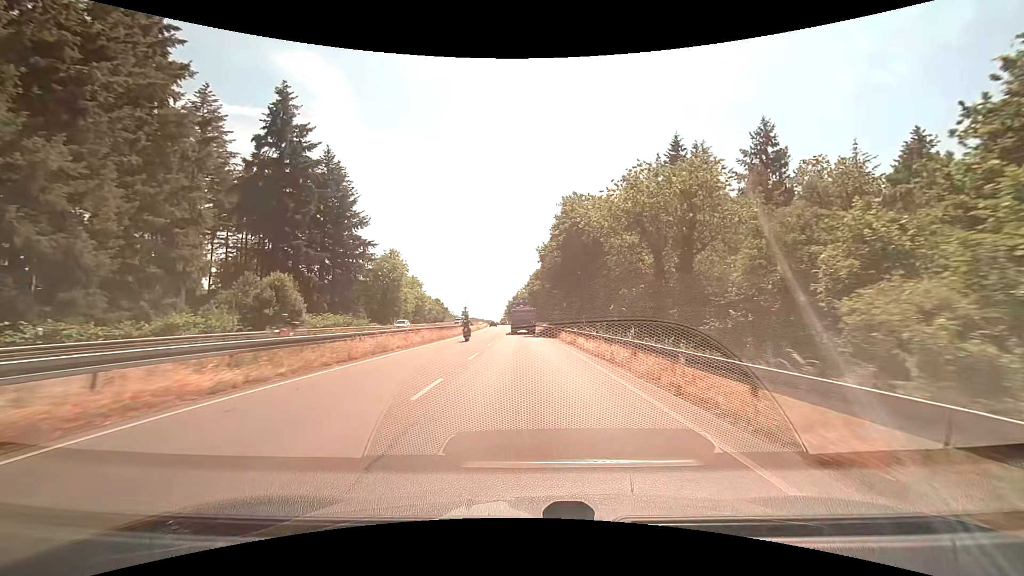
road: trunk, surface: asphalt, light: Day
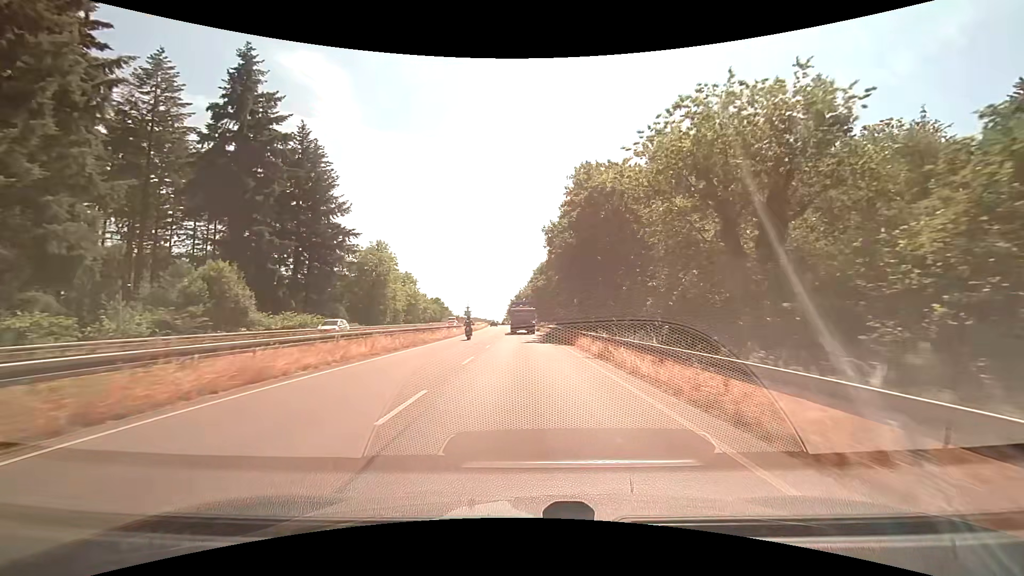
(0.0, +11.0) m; 0°
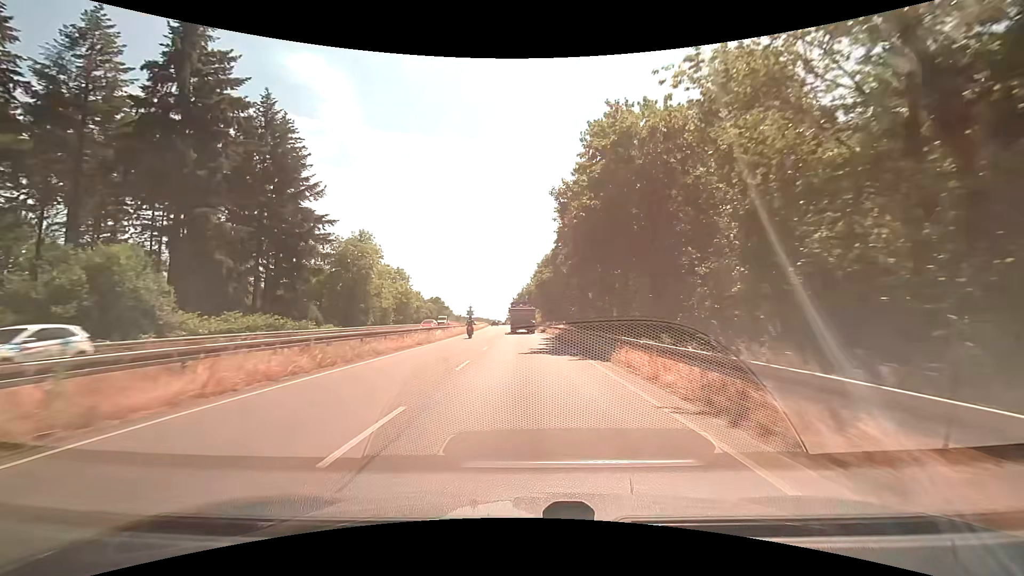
(0.0, +10.9) m; 0°
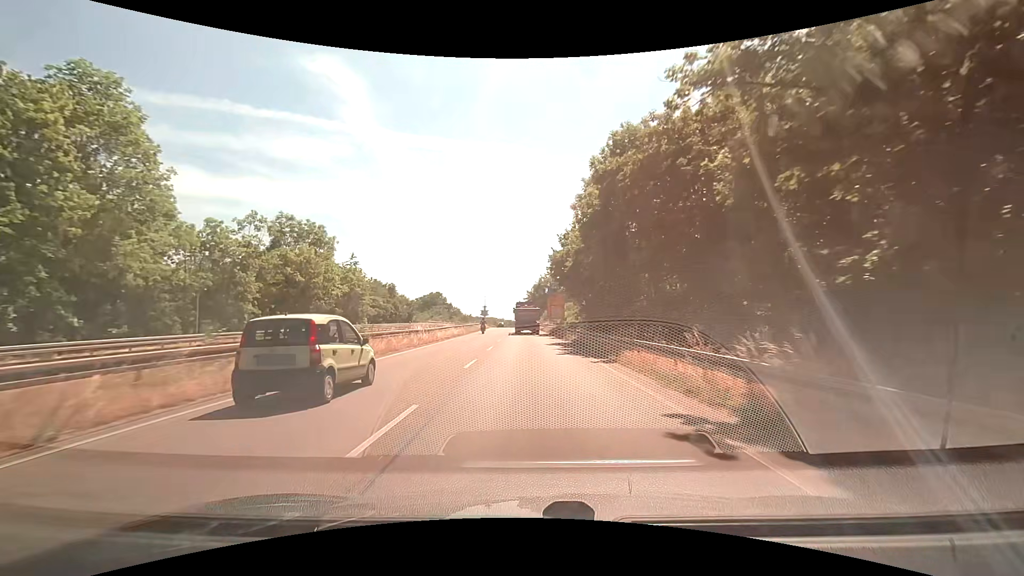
(-0.7, +54.0) m; -2°
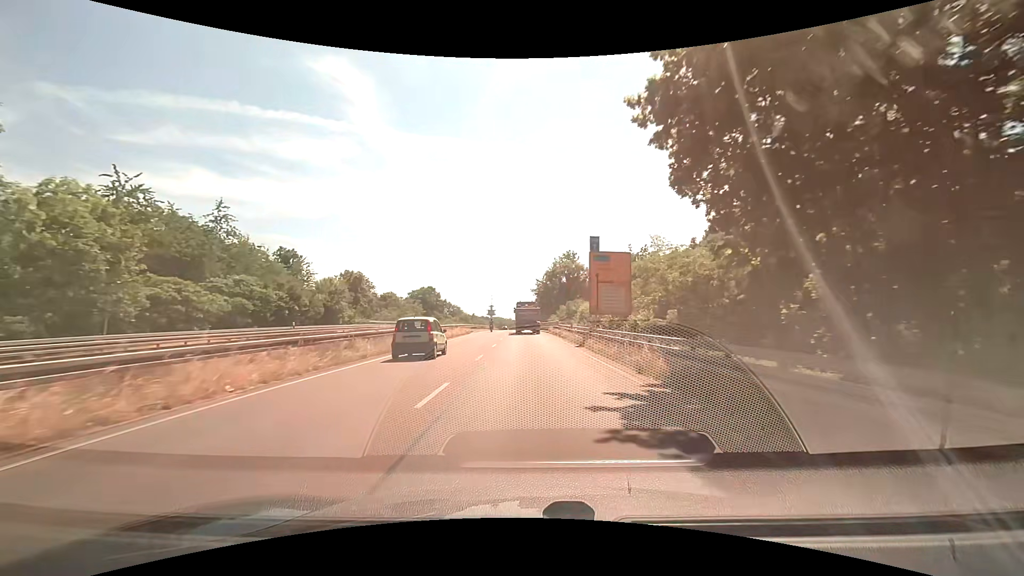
(-0.4, +42.6) m; -1°
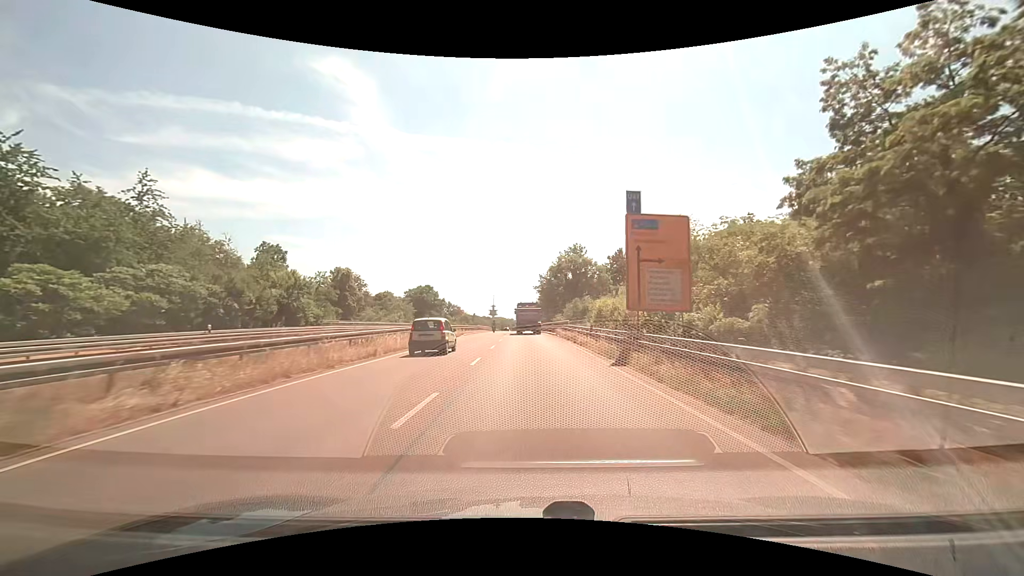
(-0.1, +10.6) m; 0°
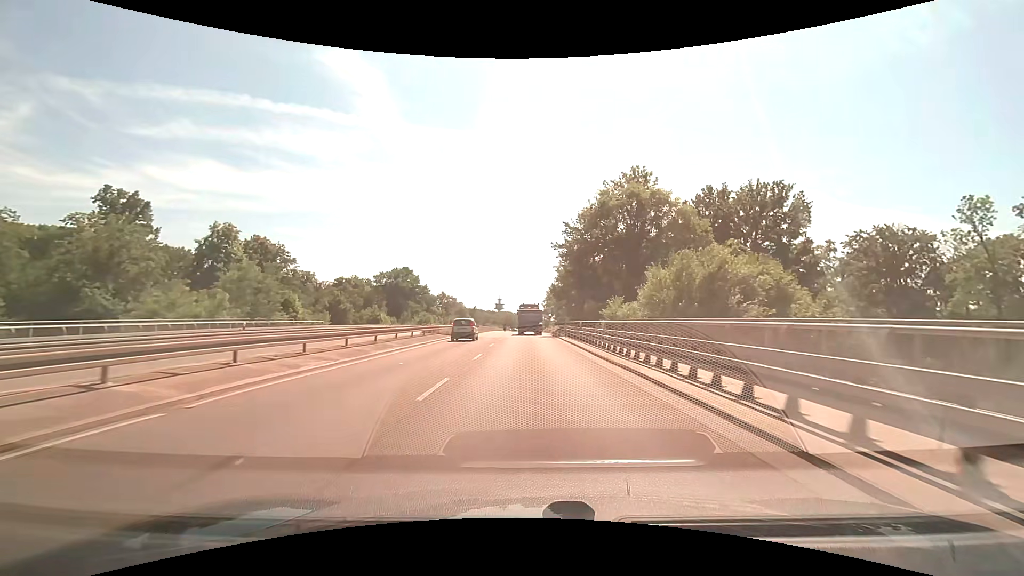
(-0.4, +52.3) m; -1°
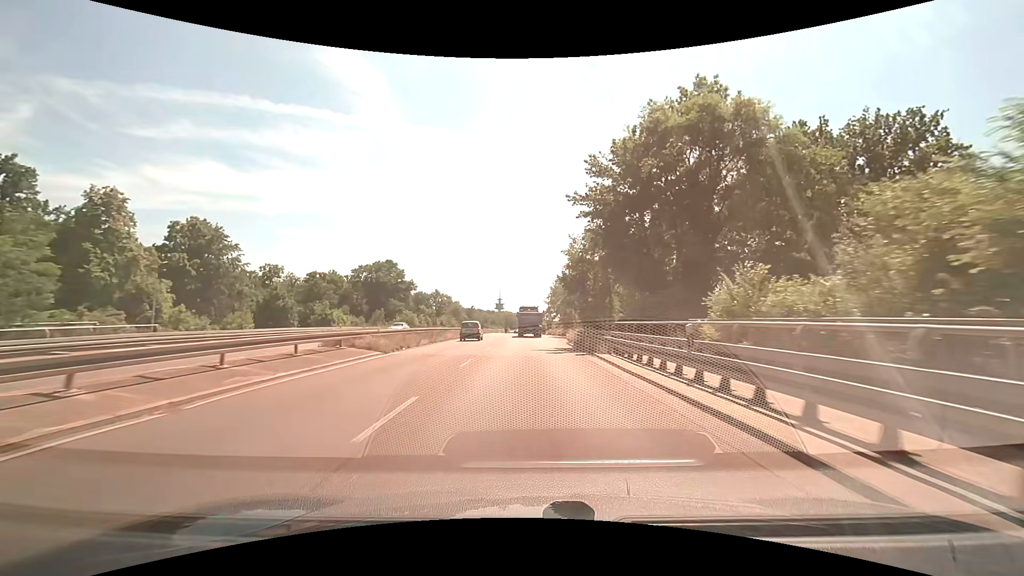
(-0.1, +20.7) m; 0°
(0, +10) (0, +20) (+1, +30) (+1, +40) (+2, +50) (+3, +60) (+3, +70) (+4, +80) (+4, +90) (+4, +100) m
